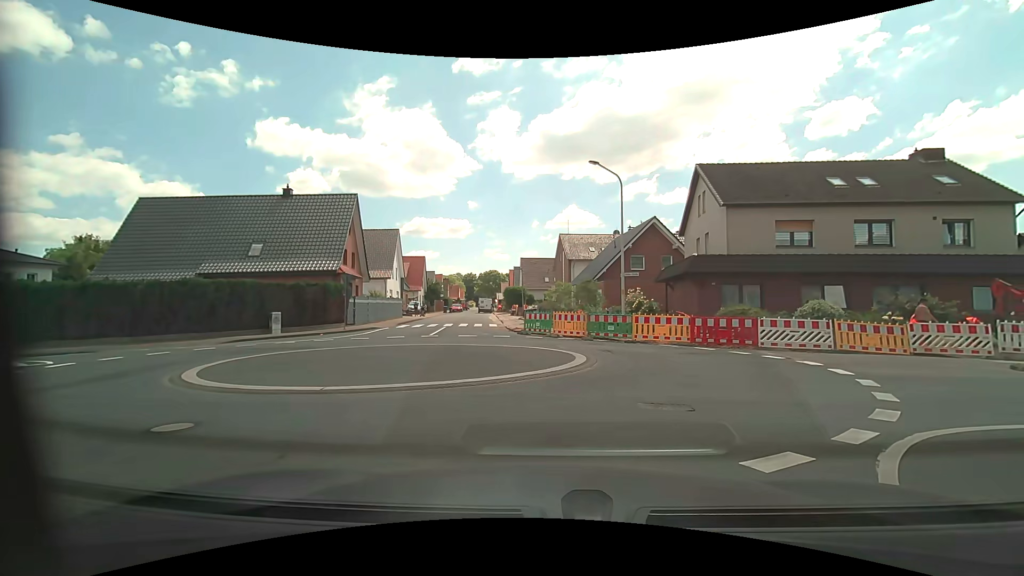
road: residential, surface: asphalt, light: Day
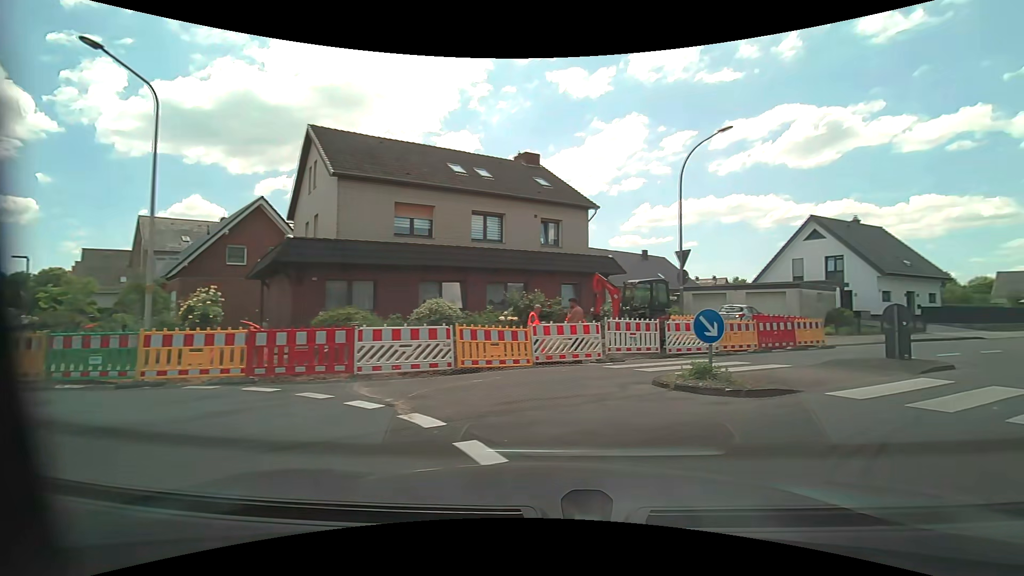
(+2.4, +7.5) m; +40°
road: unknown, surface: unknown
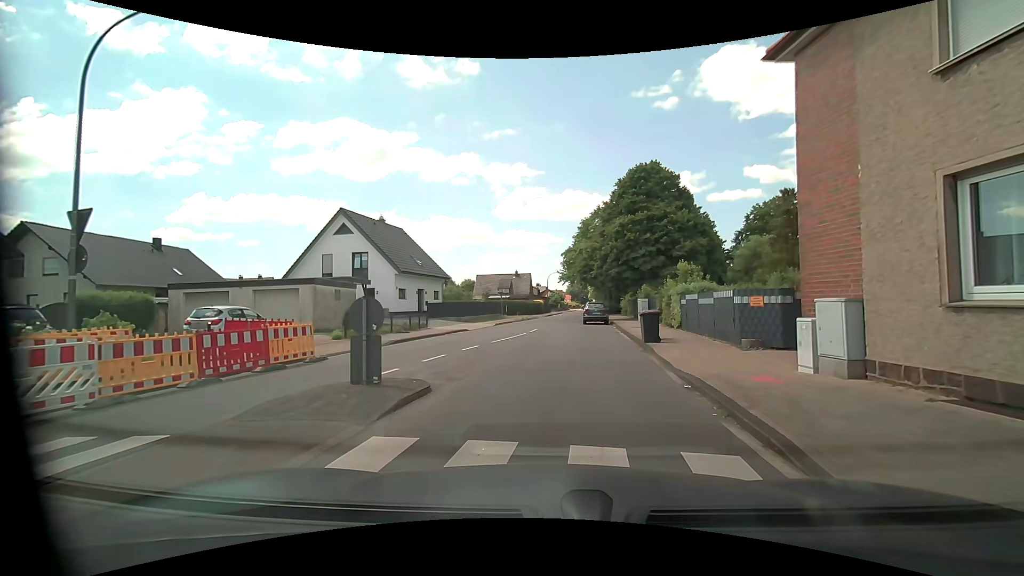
(+3.5, +6.5) m; +49°
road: tertiary
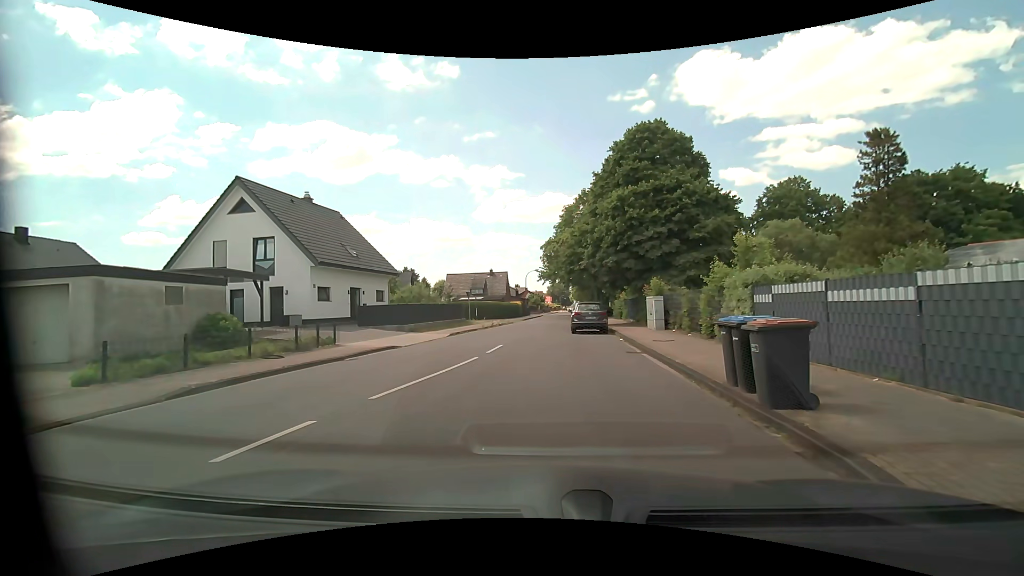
(+0.3, +11.0) m; +3°
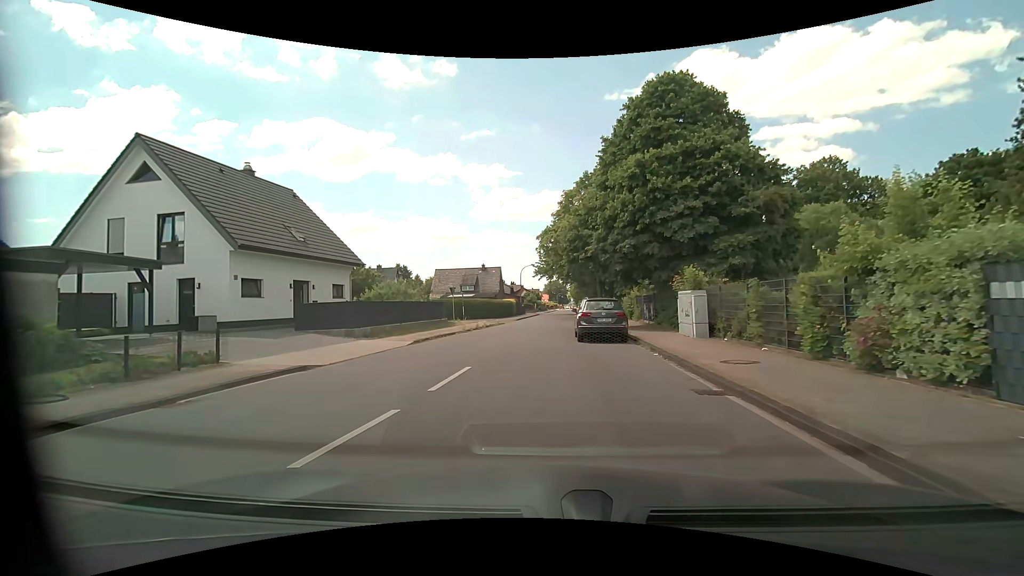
(-0.1, +7.2) m; 0°
